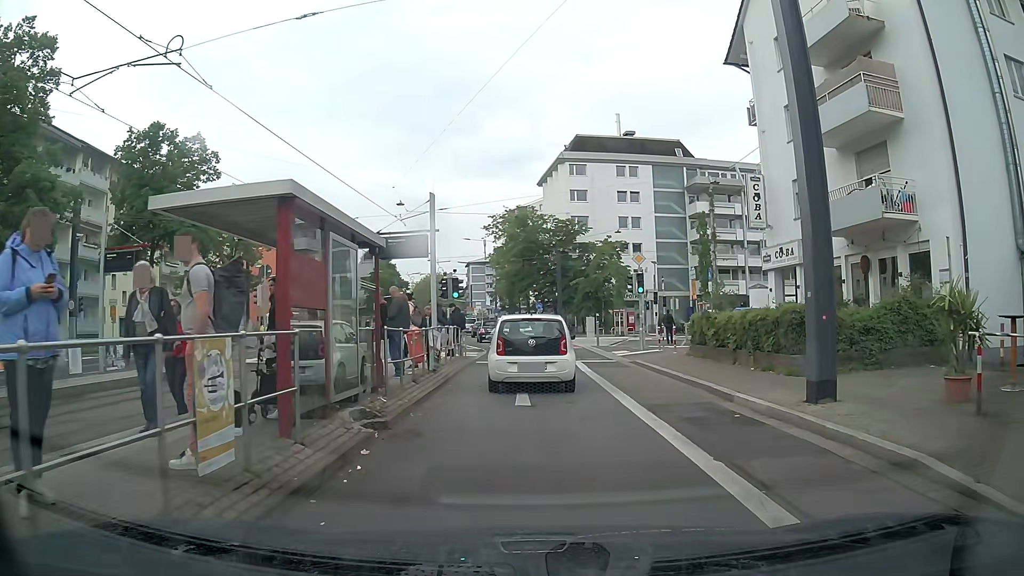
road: primary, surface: asphalt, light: Day
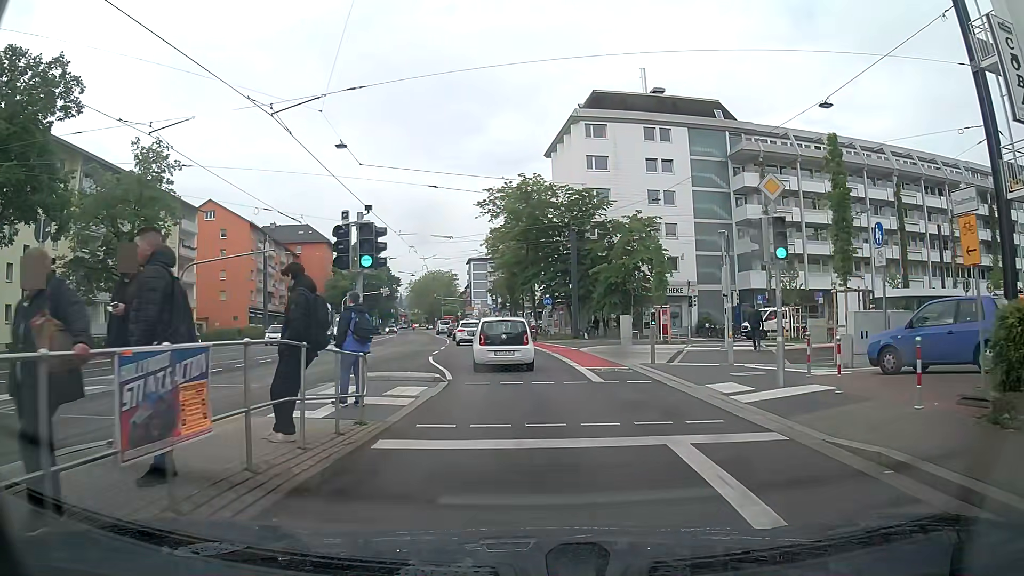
(0.0, +15.2) m; 0°
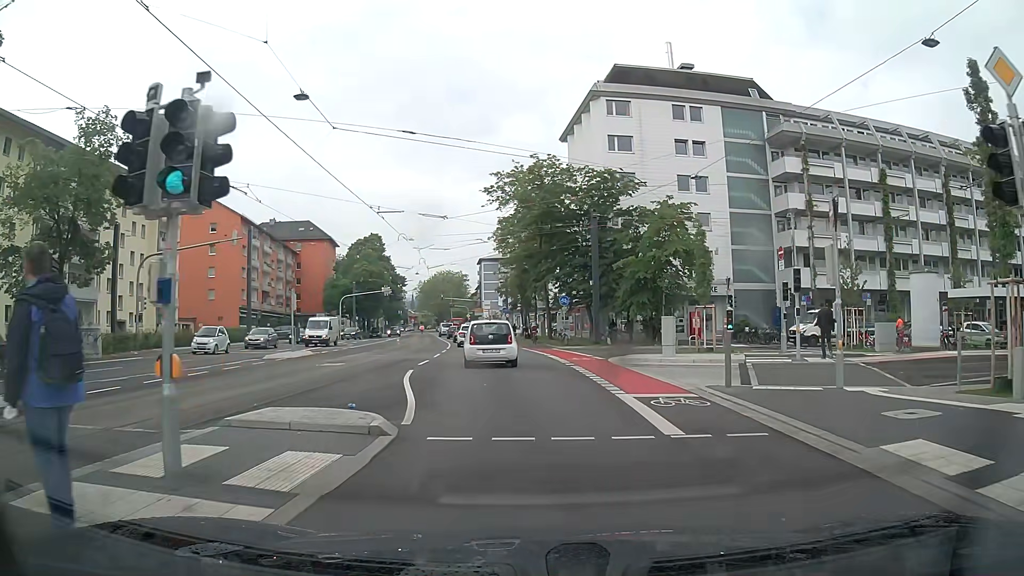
(-0.2, +7.0) m; -2°
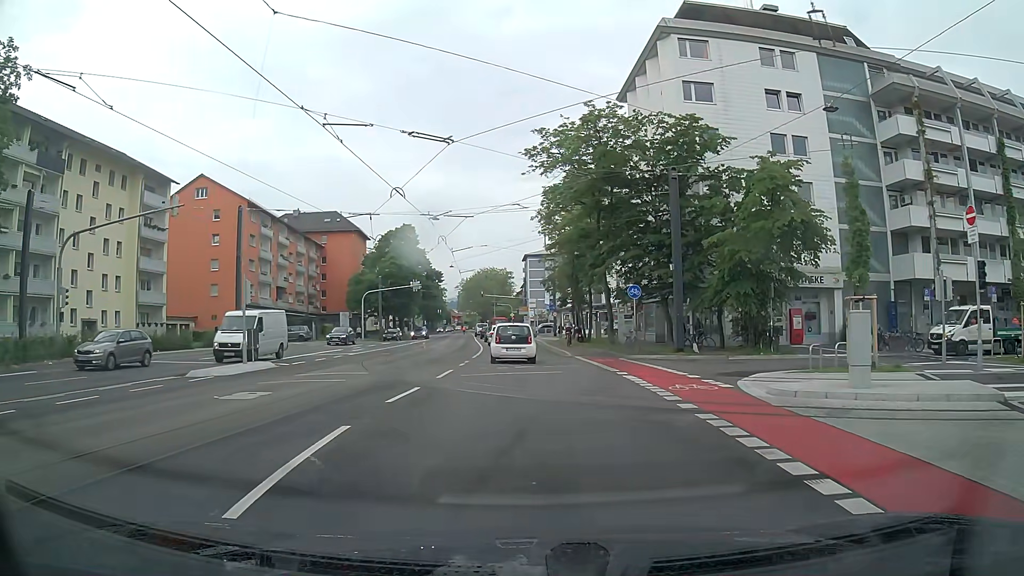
(-0.3, +11.6) m; -3°
(0, +10) (-1, +20) (-1, +30) (-2, +40) (-3, +50) (-4, +60) (-5, +70) (-6, +80) (-7, +90) (-8, +100) m
